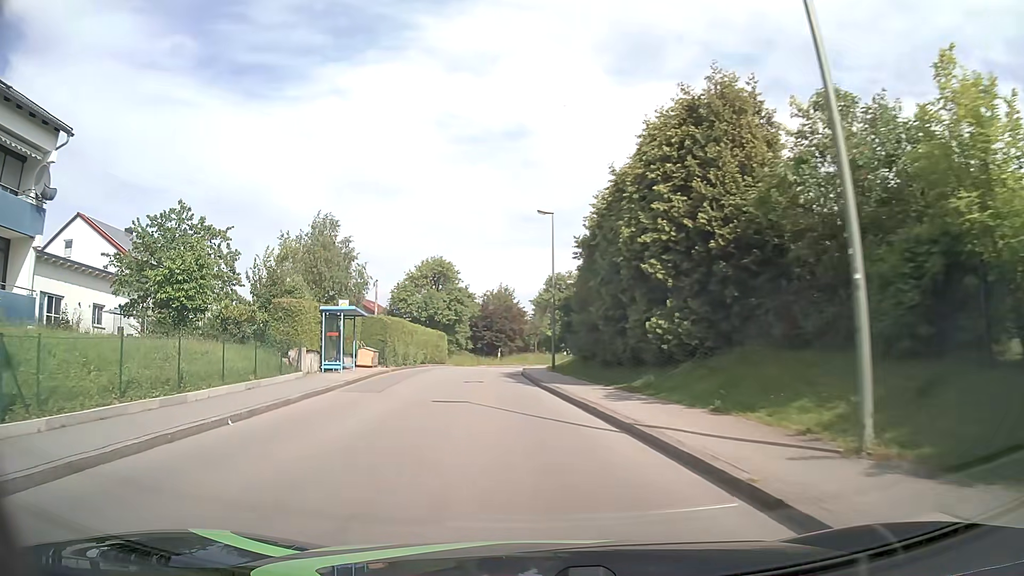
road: unclassified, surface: asphalt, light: Day
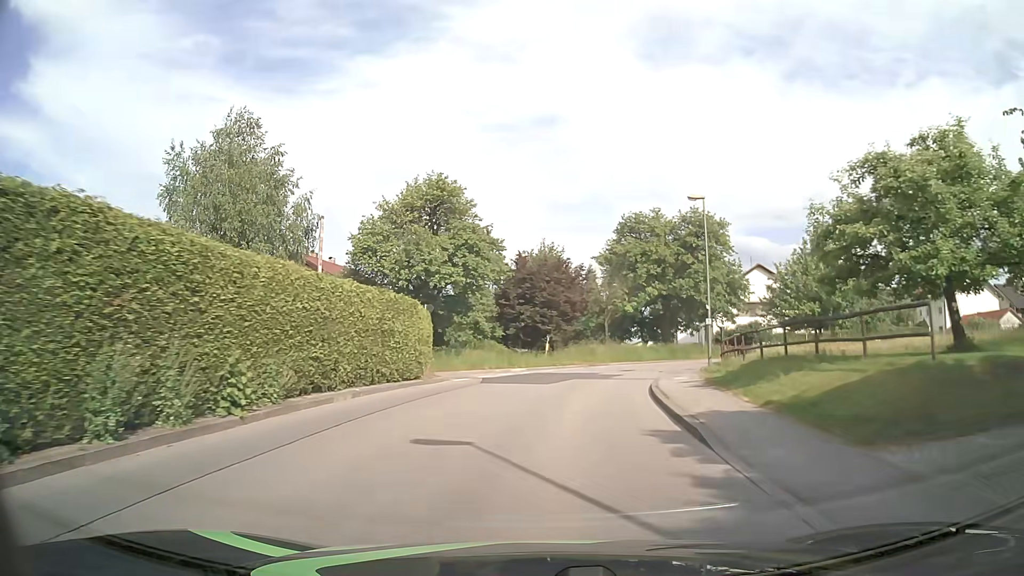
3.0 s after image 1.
(-2.4, +33.2) m; -3°
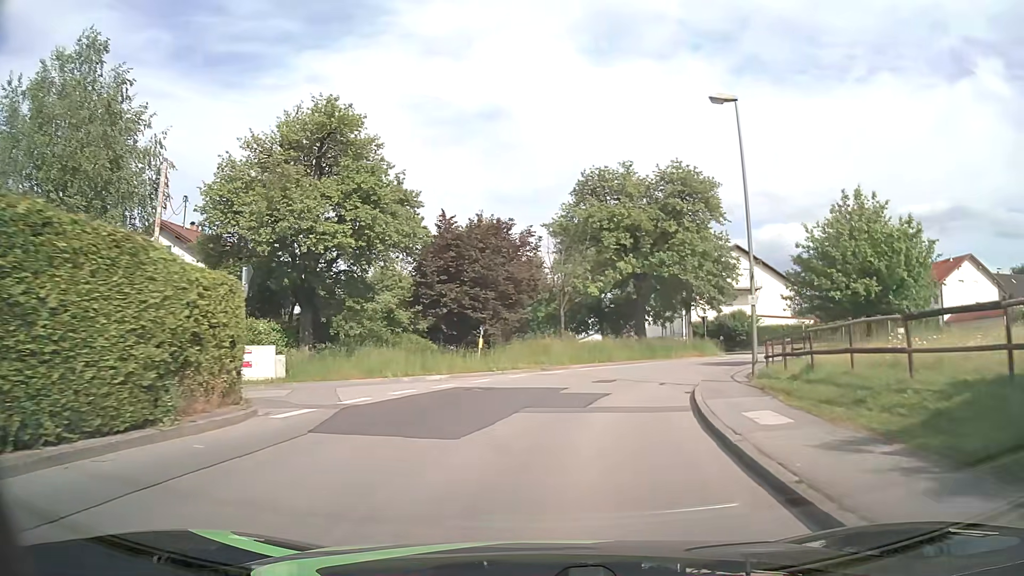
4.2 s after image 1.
(+0.5, +12.8) m; +4°
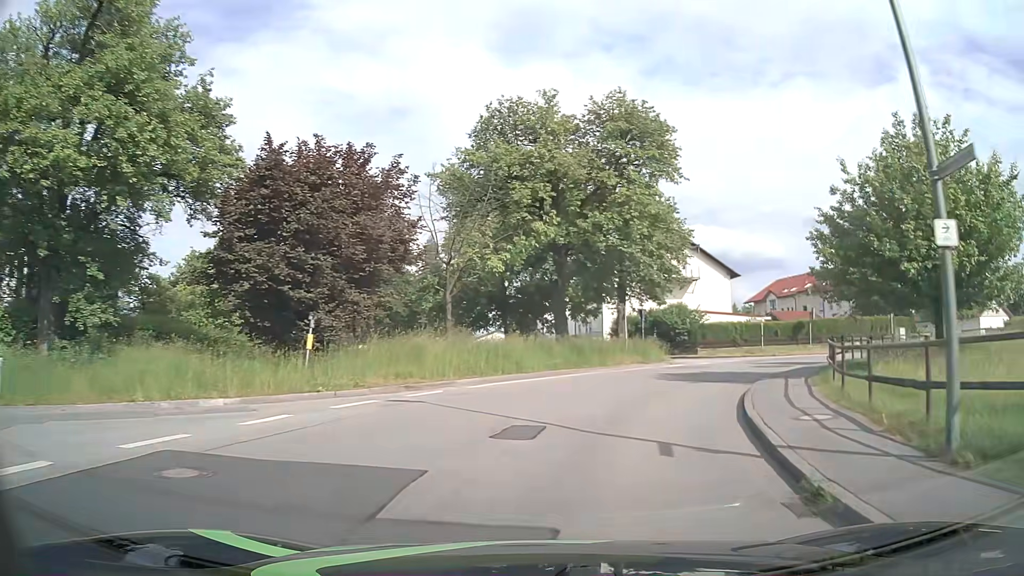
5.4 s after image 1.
(+0.8, +12.0) m; +9°
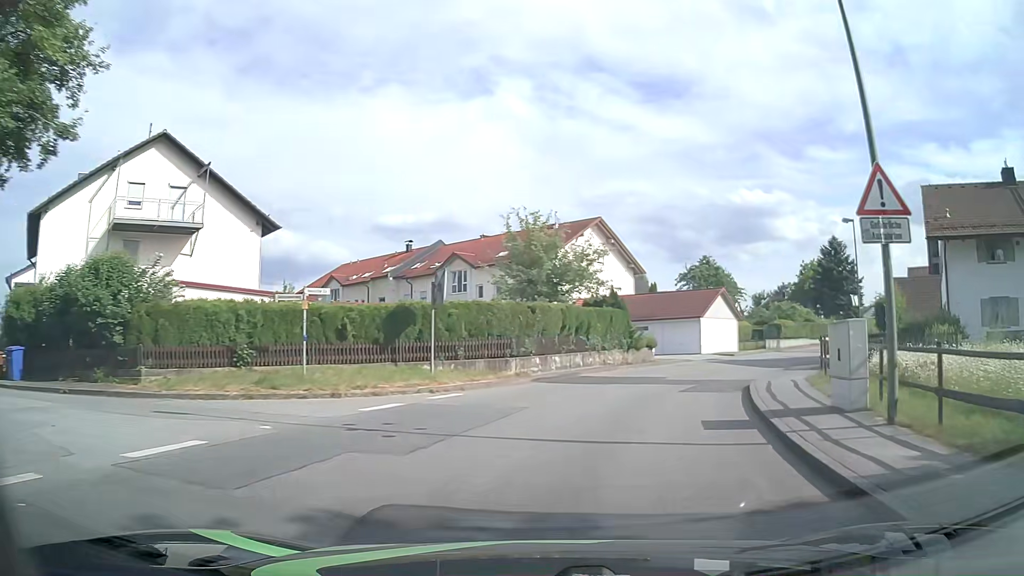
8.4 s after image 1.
(+8.9, +27.3) m; +37°
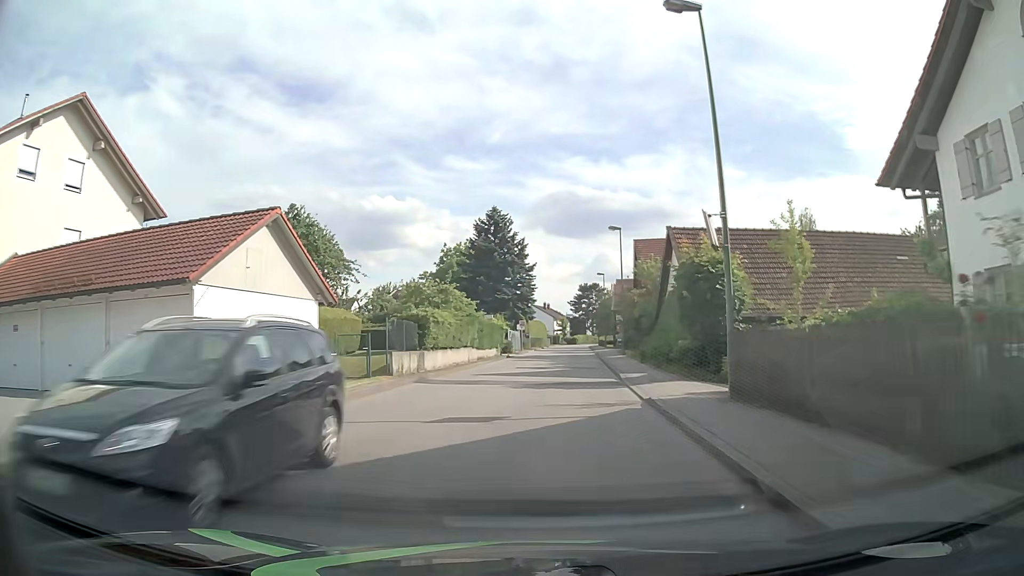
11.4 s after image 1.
(+9.3, +28.9) m; +32°
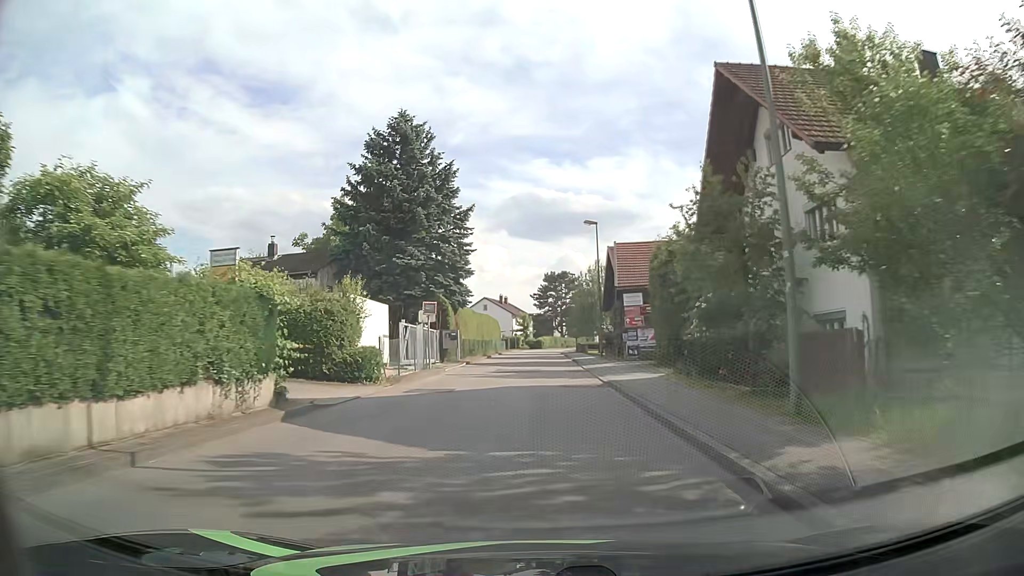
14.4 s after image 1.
(+1.4, +33.9) m; +3°
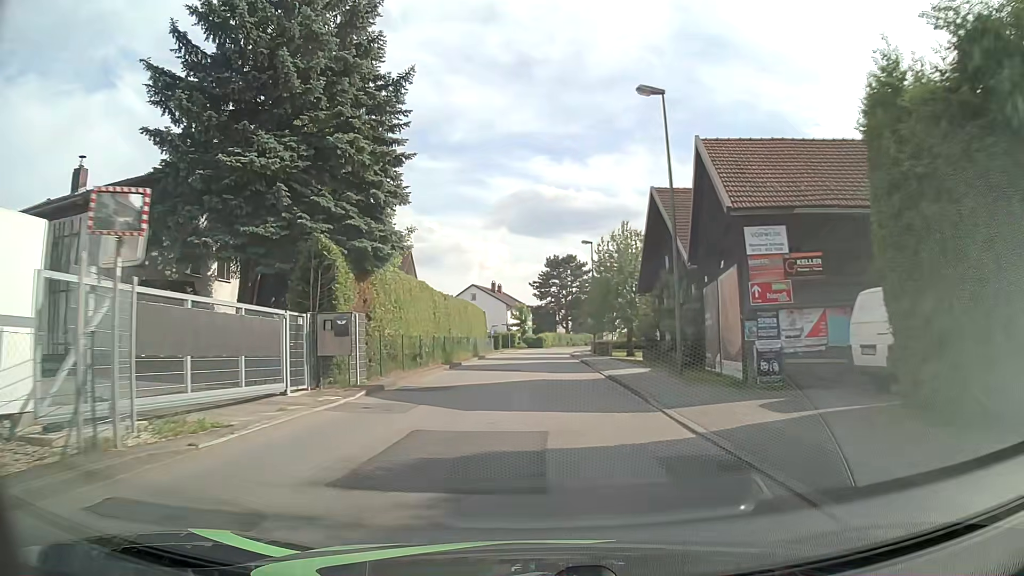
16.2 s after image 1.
(-0.1, +21.7) m; -1°
(0, +10) (0, +20) (+1, +30) (+1, +40) (+1, +50) (+2, +60) (+3, +70) (+4, +80) (+6, +90) (+9, +99) m
